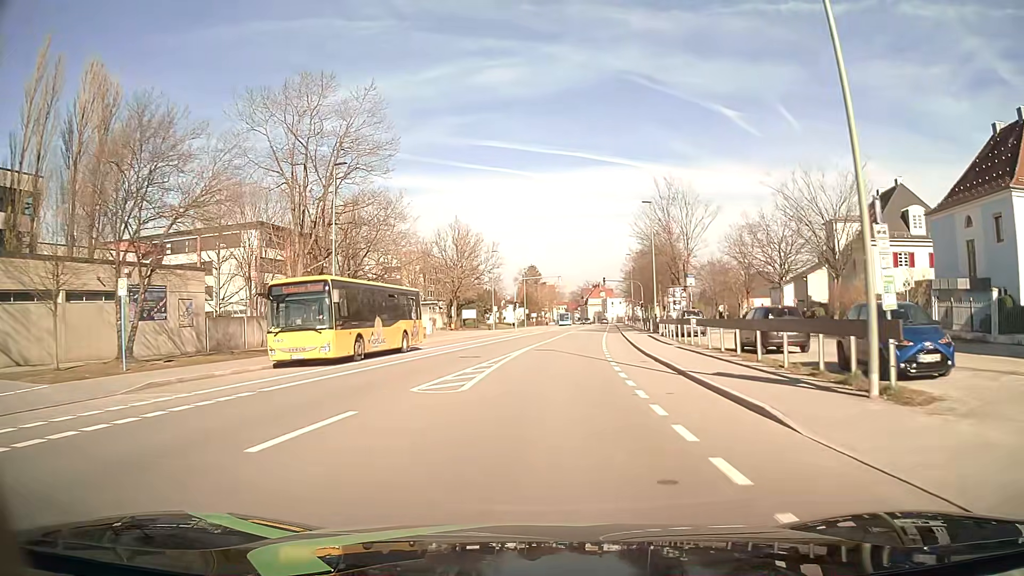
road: tertiary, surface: asphalt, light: Day
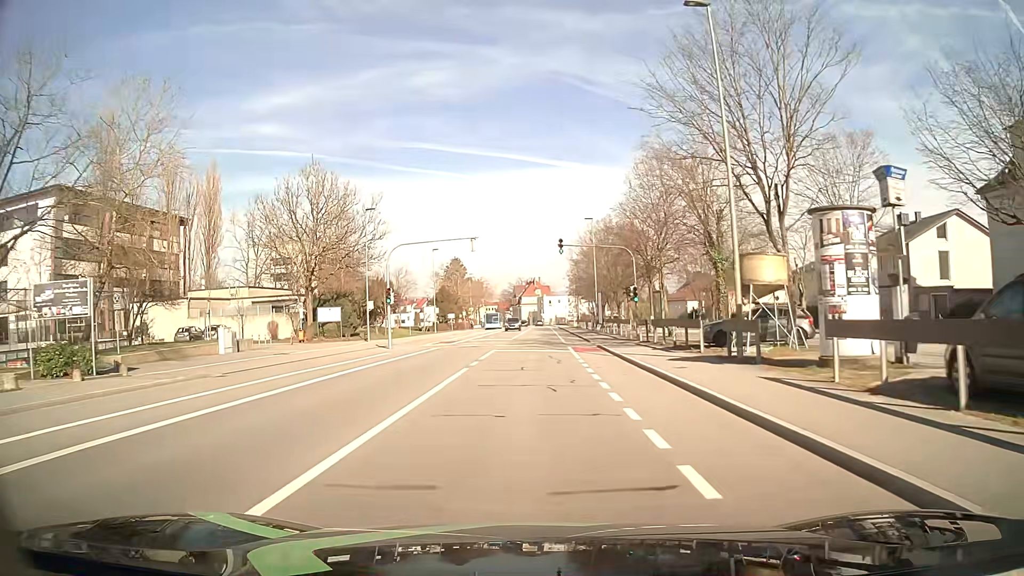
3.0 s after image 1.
(+2.0, +35.0) m; +5°
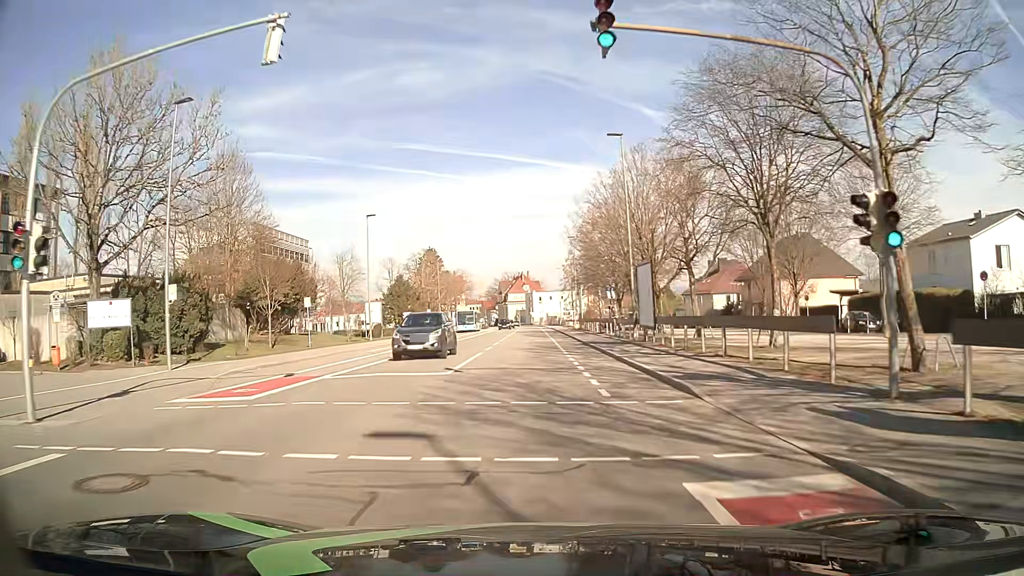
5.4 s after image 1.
(+0.4, +28.1) m; +1°
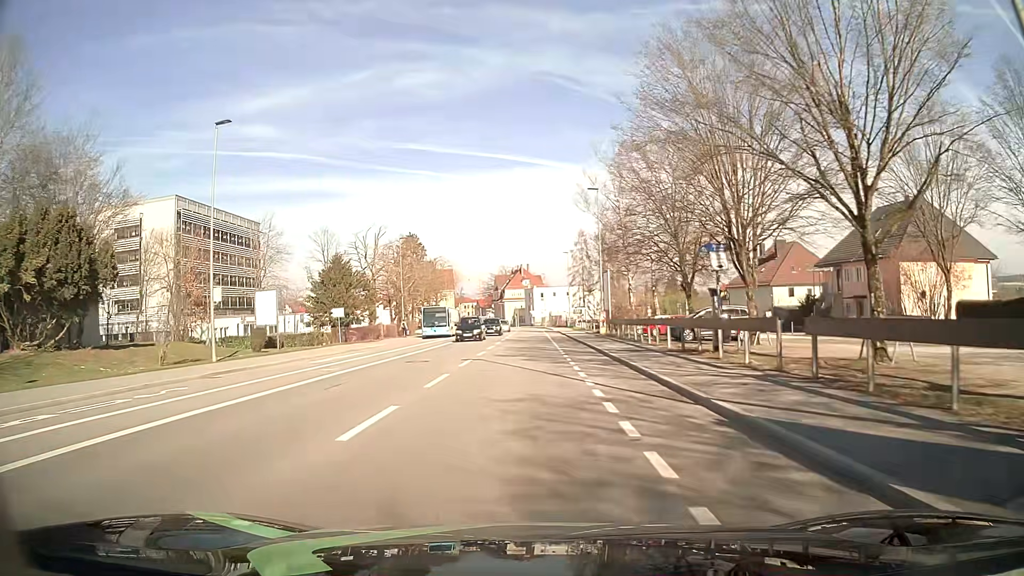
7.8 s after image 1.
(+0.1, +28.1) m; 0°
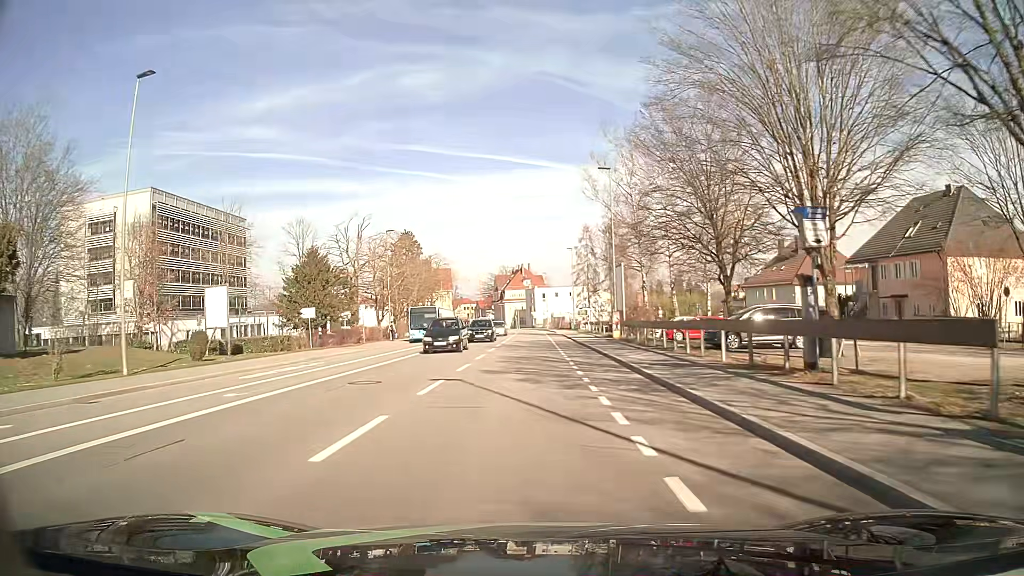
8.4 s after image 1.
(0.0, +7.0) m; -1°
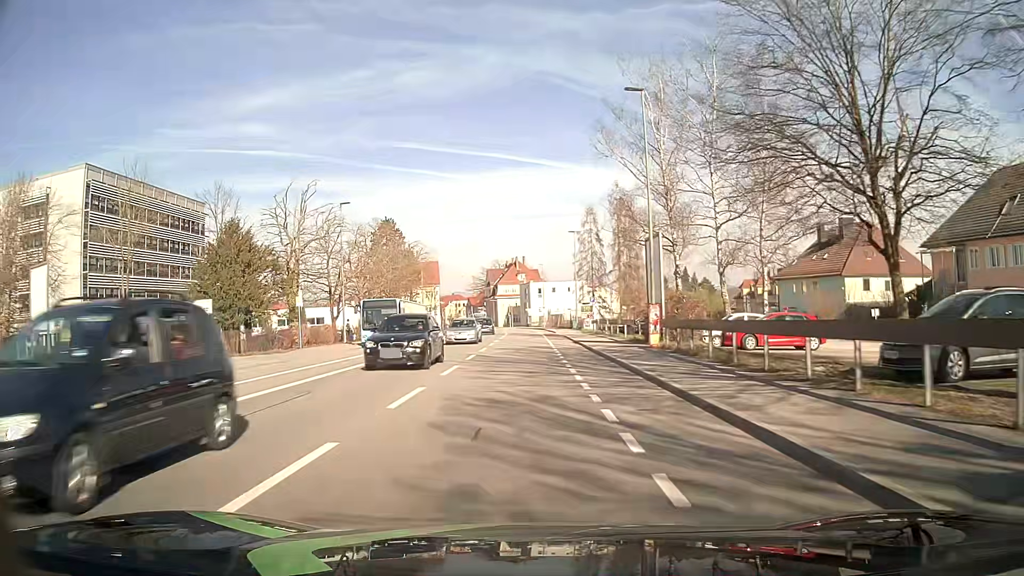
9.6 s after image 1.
(+0.2, +14.1) m; +1°
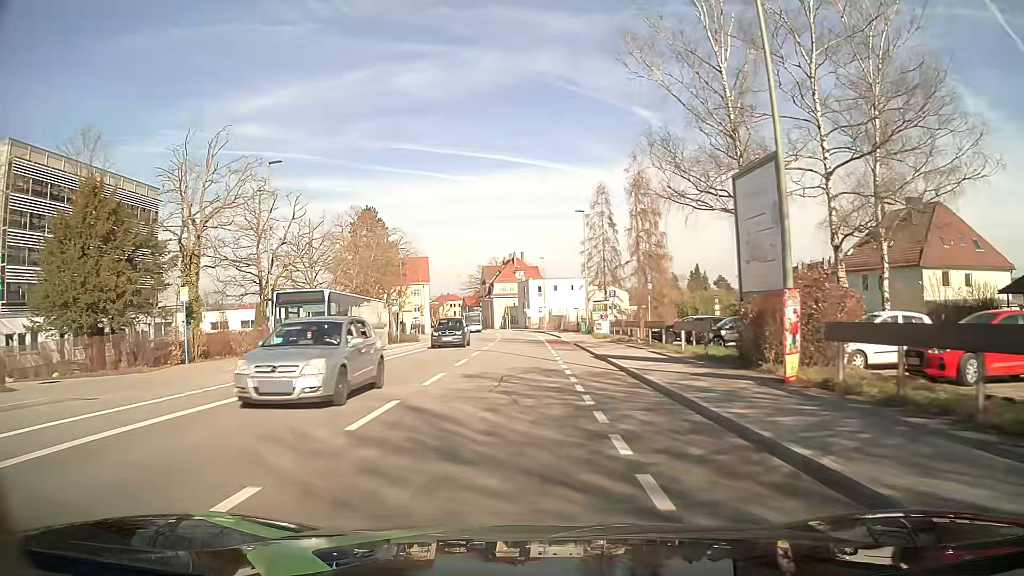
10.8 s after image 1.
(+0.1, +14.2) m; +1°
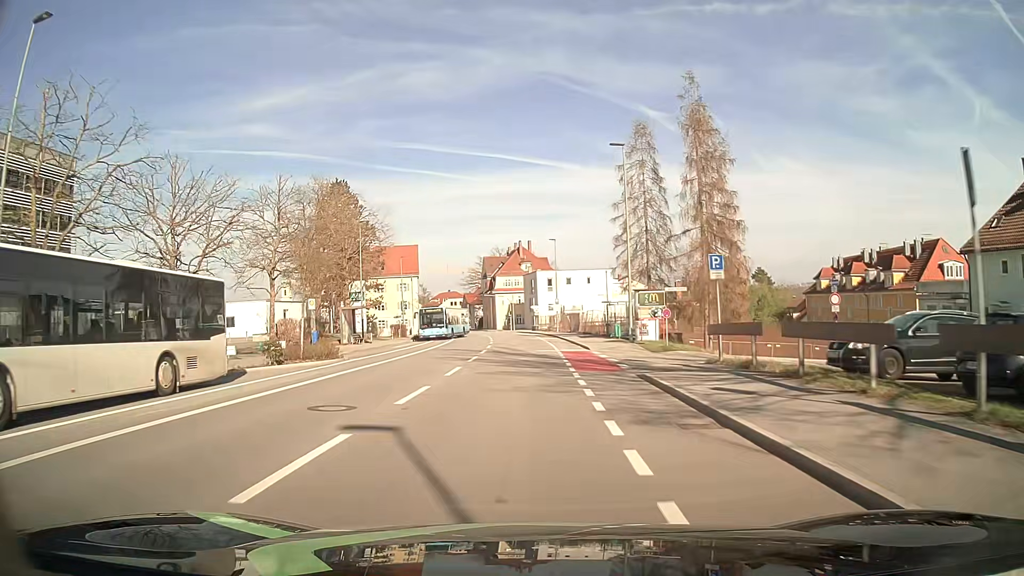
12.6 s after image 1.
(-0.2, +21.4) m; -1°
(0, +10) (0, +20) (0, +30) (0, +40) (-1, +50) (-1, +60) (-2, +70) (-3, +80) (-4, +90) (-6, +100) m
